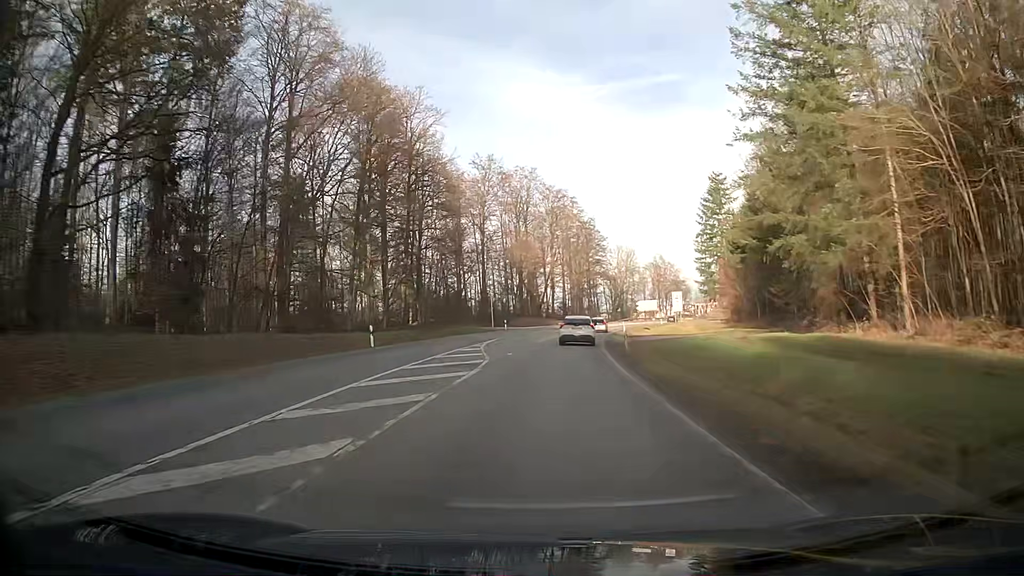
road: secondary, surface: asphalt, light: Day
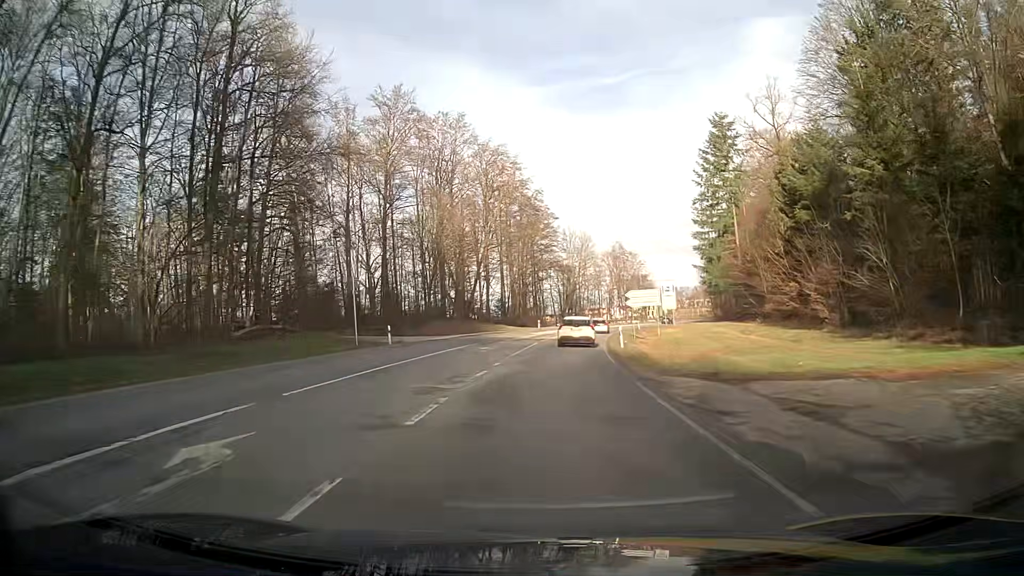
(+1.5, +34.0) m; +5°
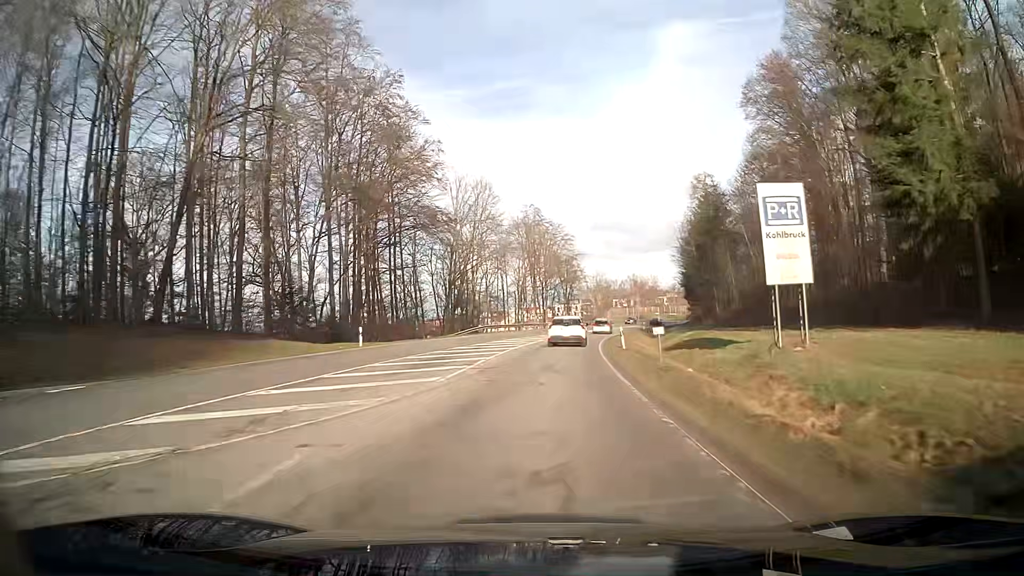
(+4.1, +55.2) m; +8°
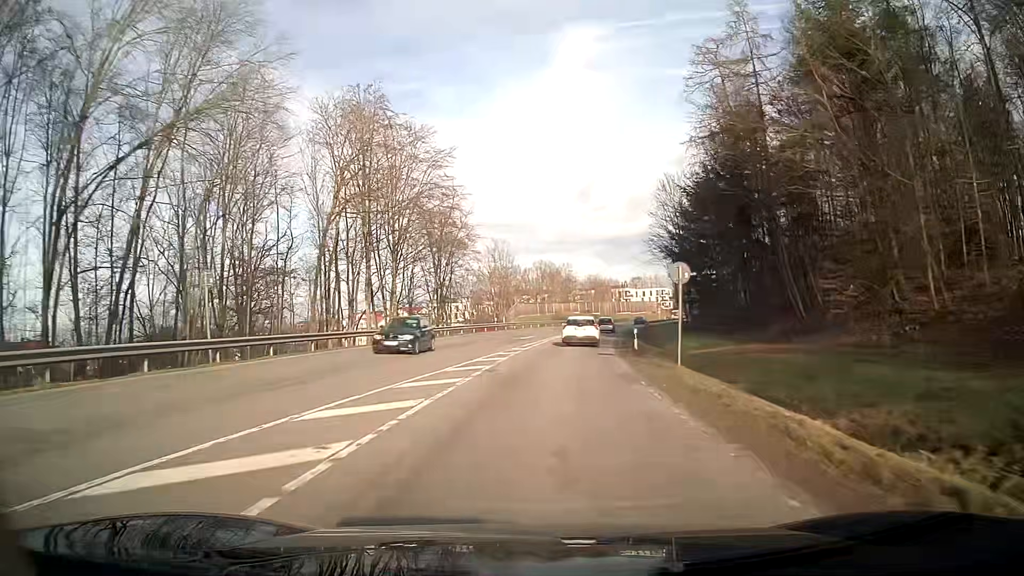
(+4.3, +54.2) m; +10°
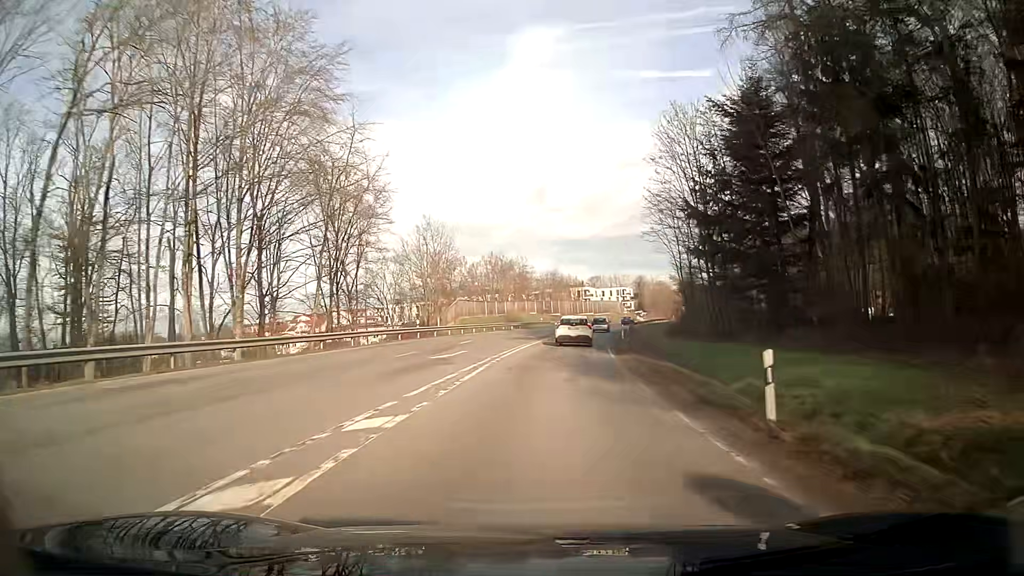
(+0.8, +21.7) m; +4°
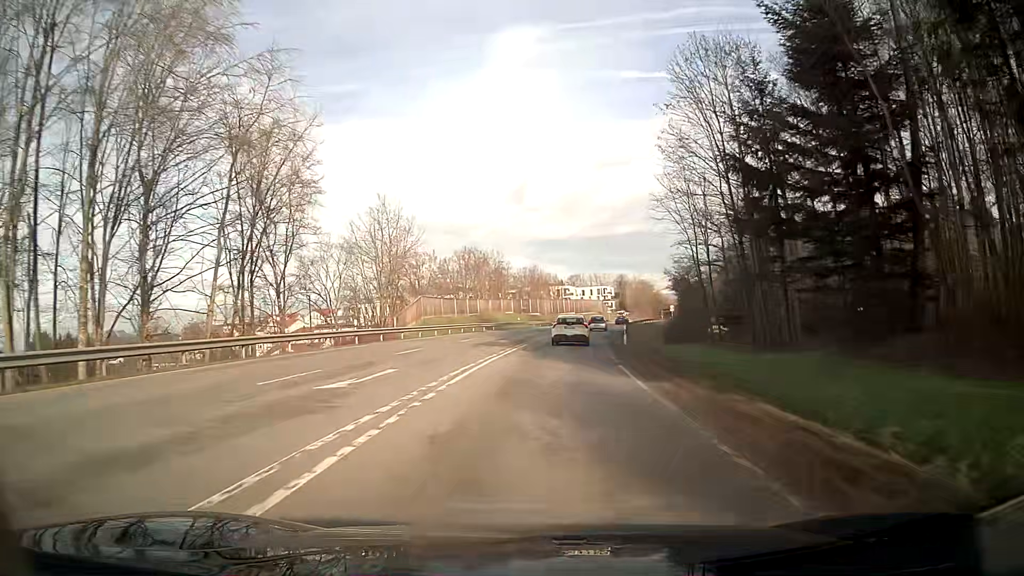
(+0.2, +10.8) m; +2°
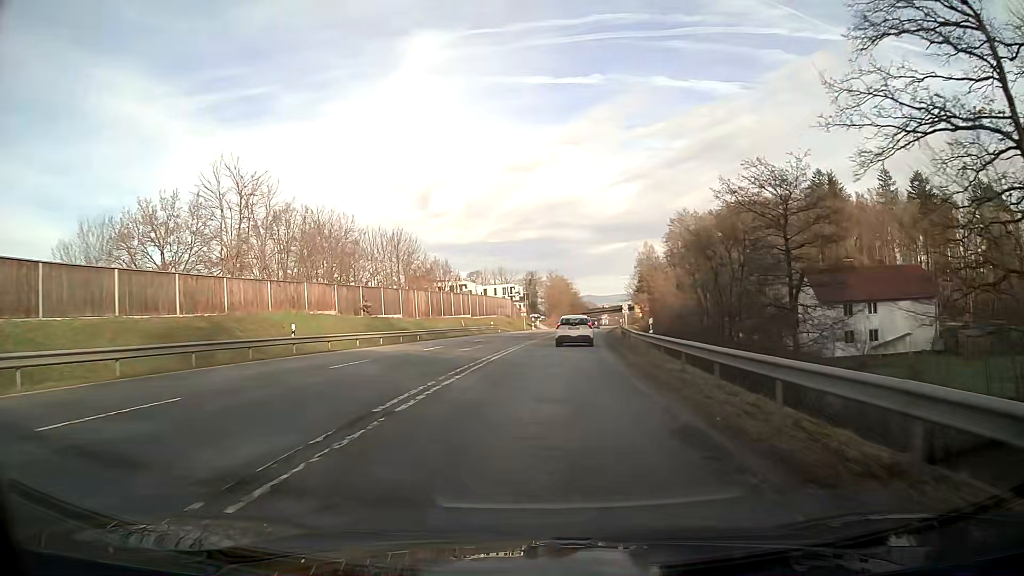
(+3.9, +53.7) m; +8°
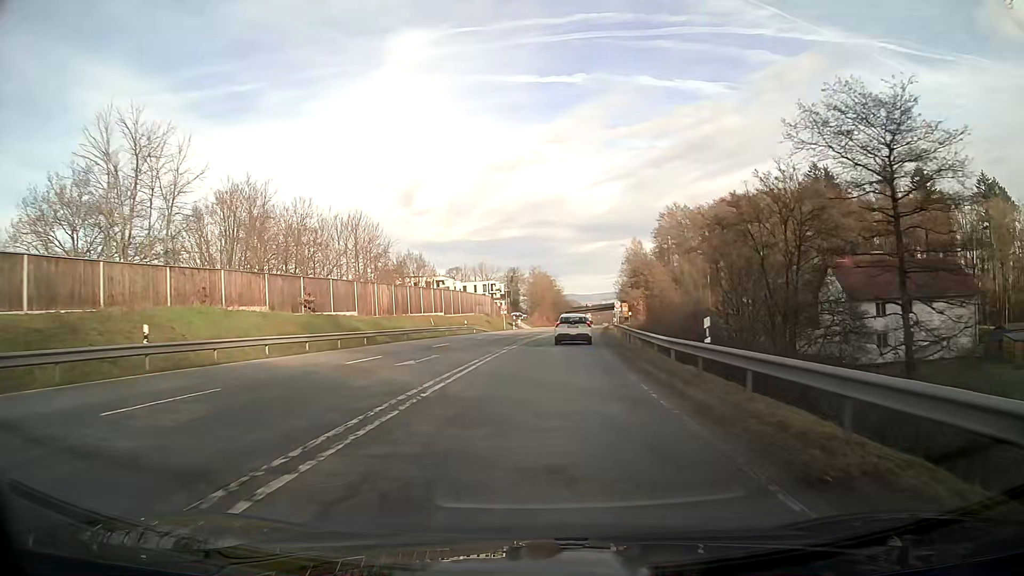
(+0.1, +10.3) m; +1°
